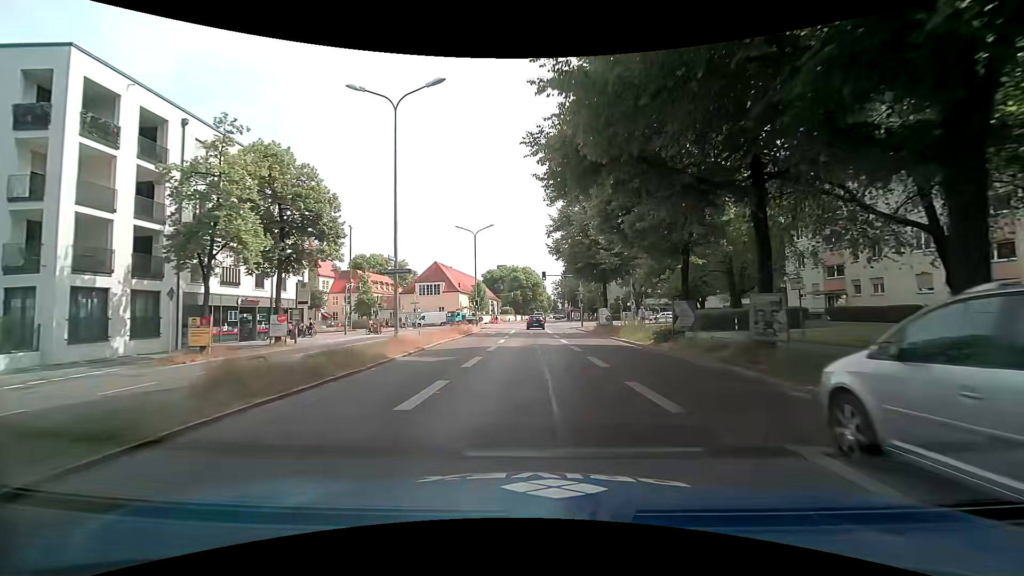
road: secondary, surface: asphalt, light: Day
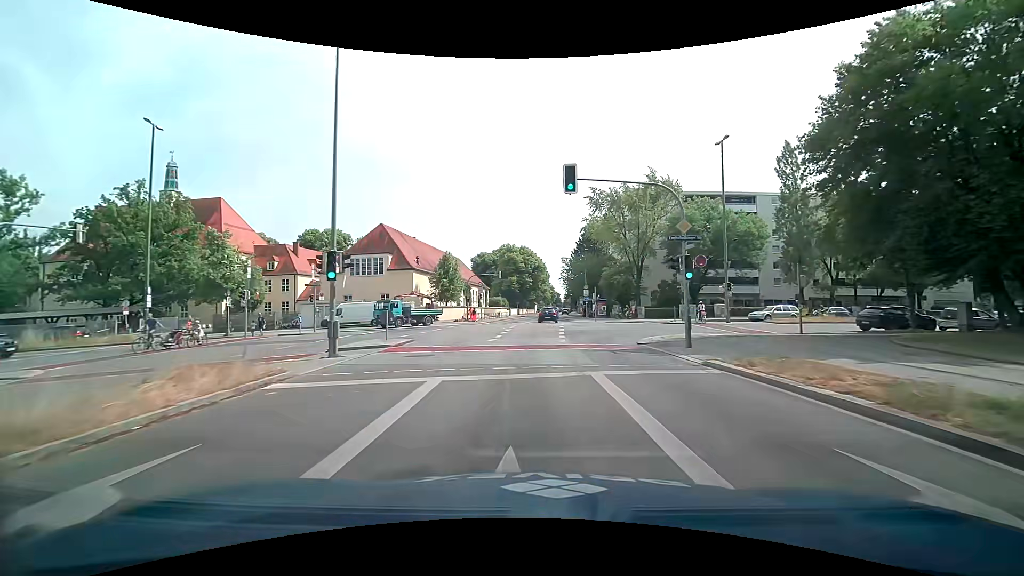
(-0.1, +37.2) m; 0°
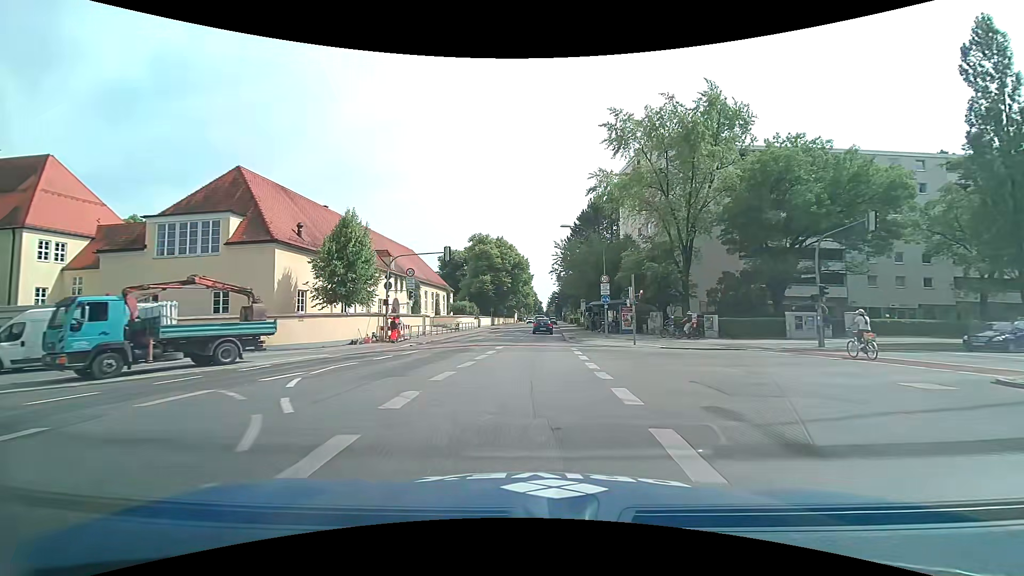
(+0.3, +28.6) m; +2°
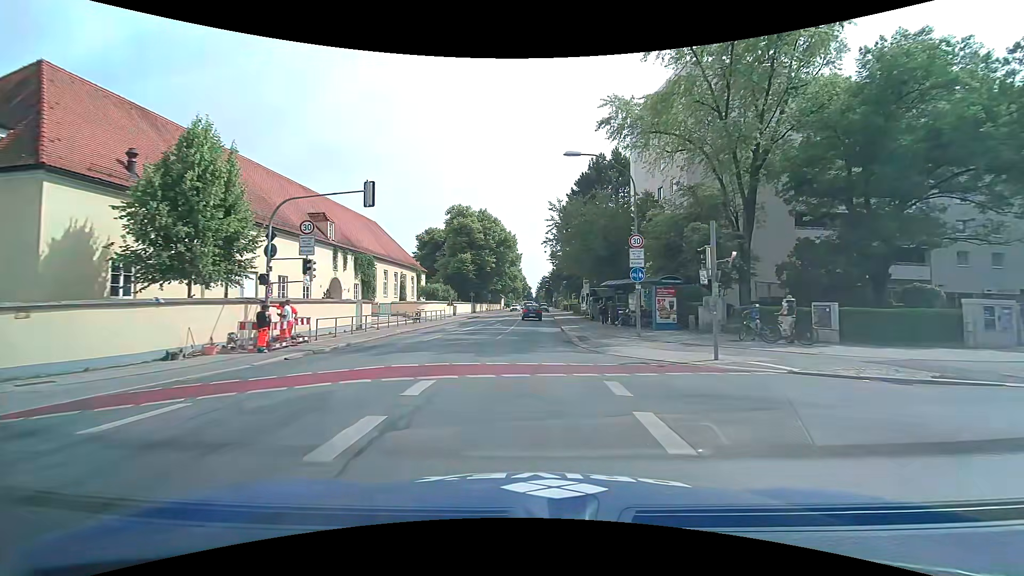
(+0.3, +13.8) m; +2°
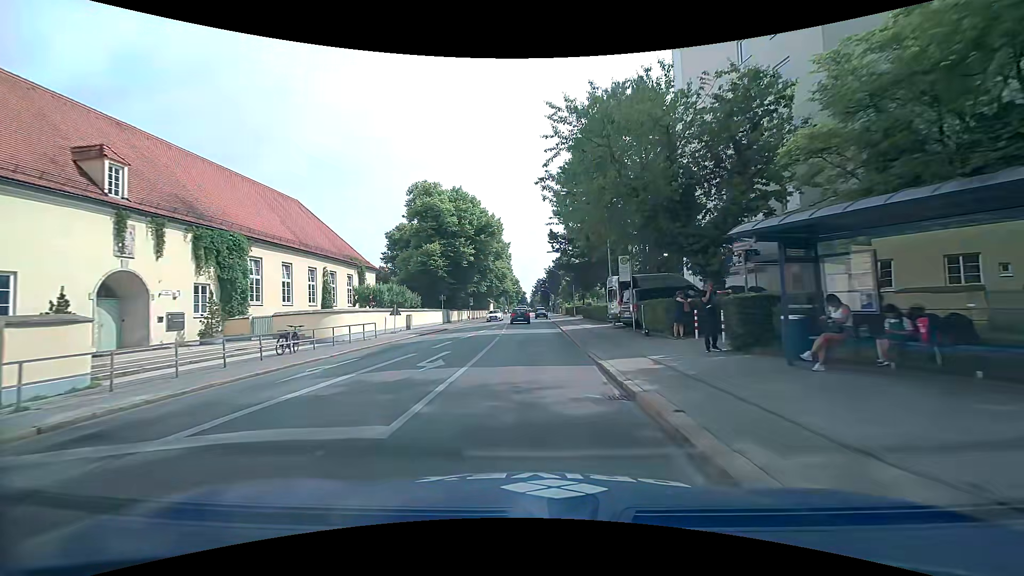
(+0.2, +20.3) m; +1°
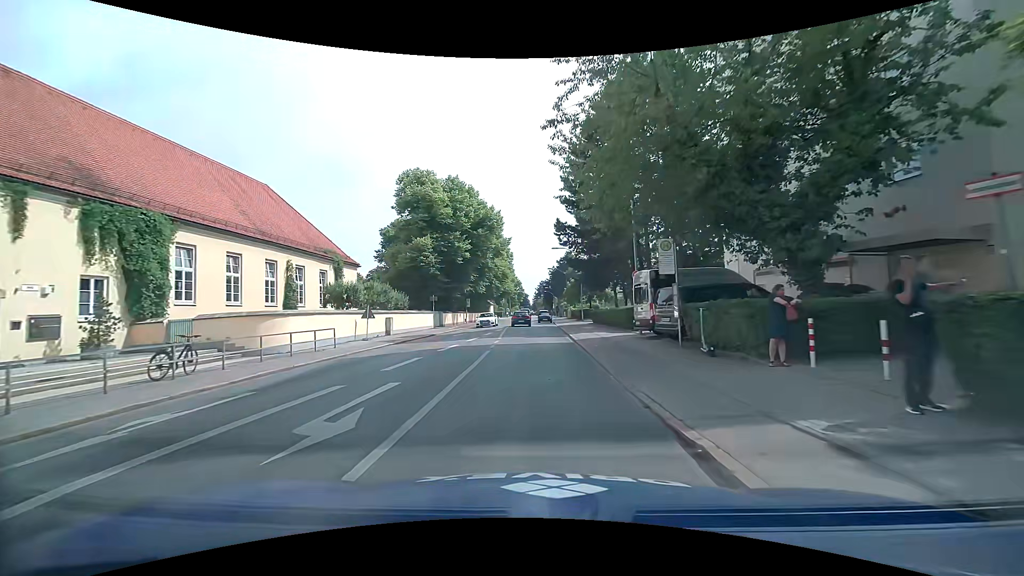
(0.0, +6.3) m; 0°
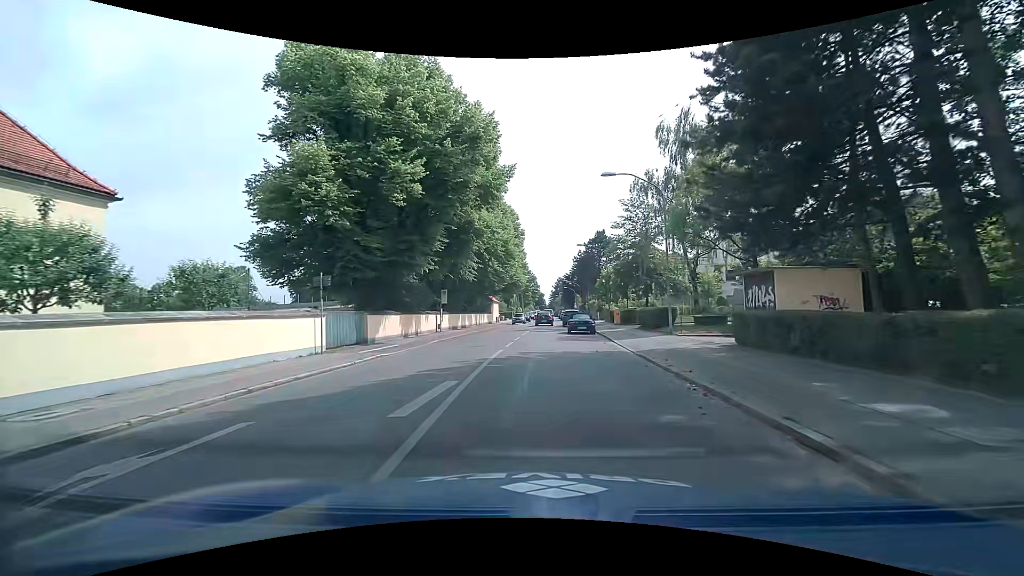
(-0.7, +28.6) m; -2°
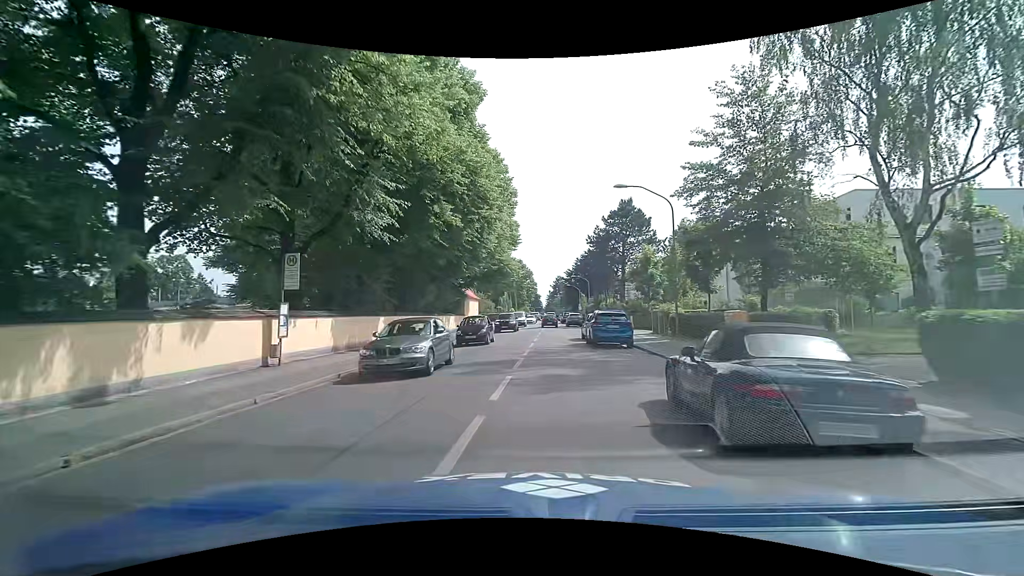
(+0.1, +24.9) m; +1°
(0, +10) (0, +20) (+1, +30) (+1, +40) (+1, +50) (+2, +60) (+2, +70) (+2, +80) (+2, +90) (+3, +100) m
